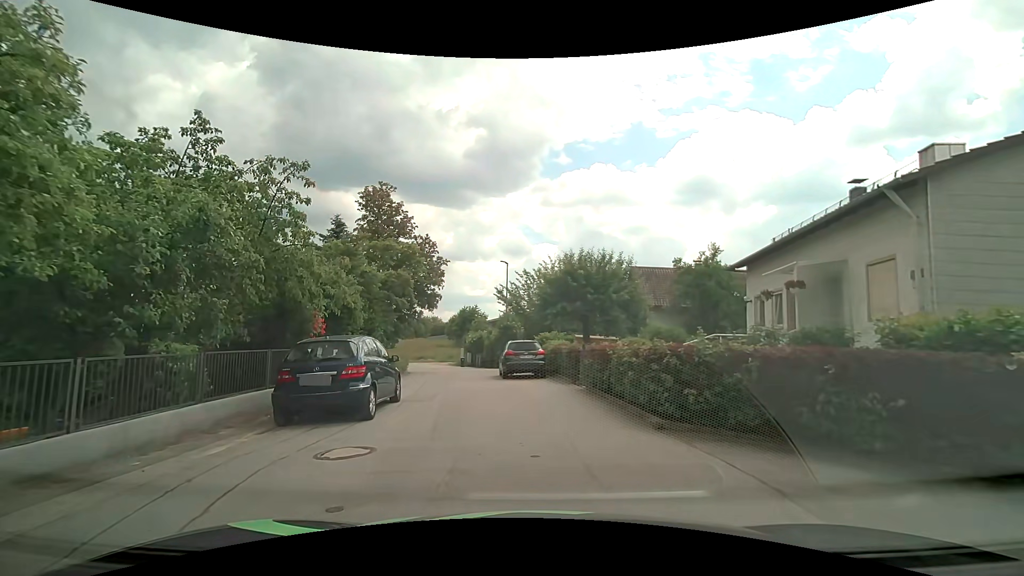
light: Day
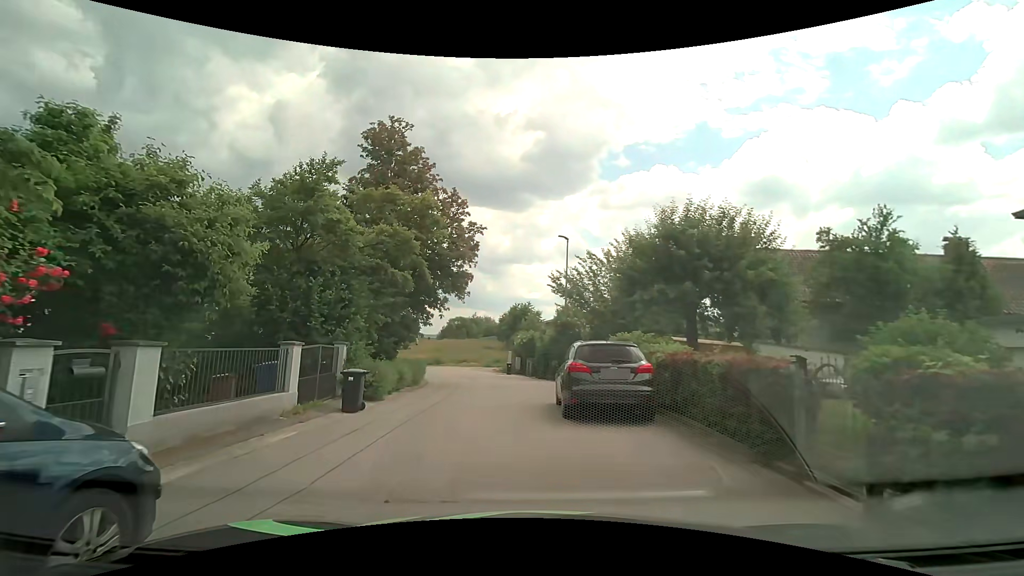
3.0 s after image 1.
(-0.4, +10.0) m; -7°
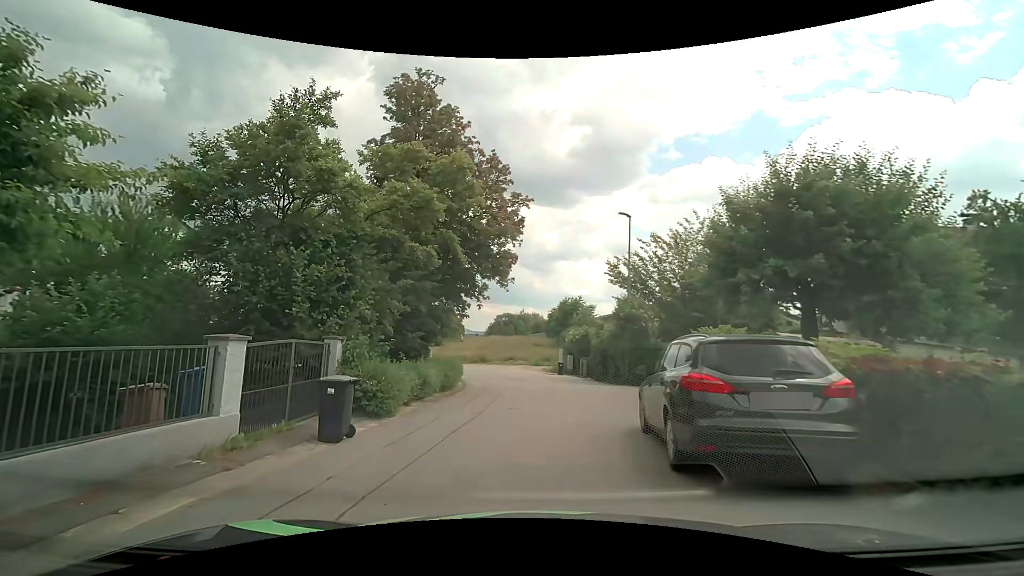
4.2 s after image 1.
(-0.1, +4.0) m; -5°
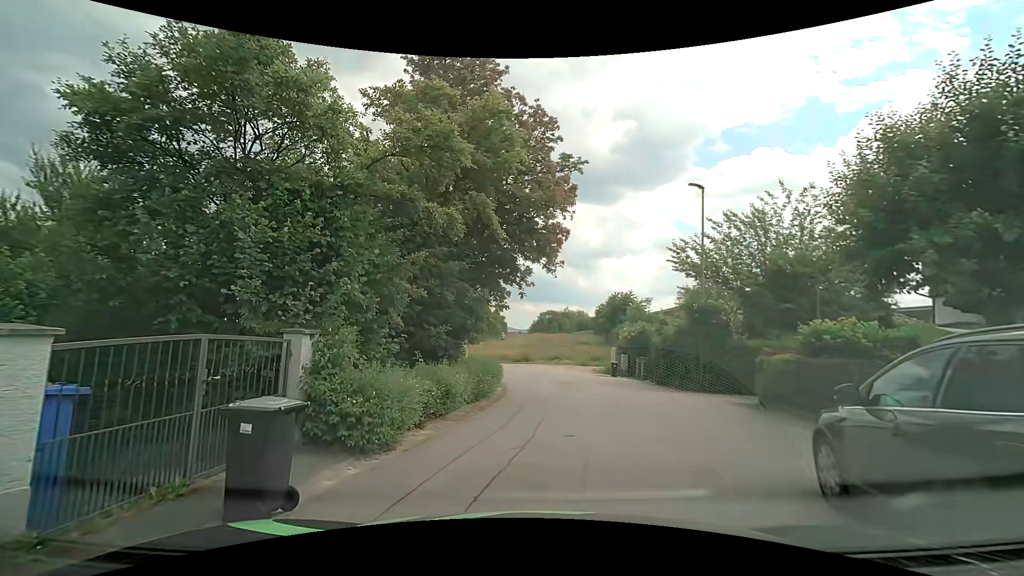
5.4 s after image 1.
(-0.1, +3.6) m; -4°
